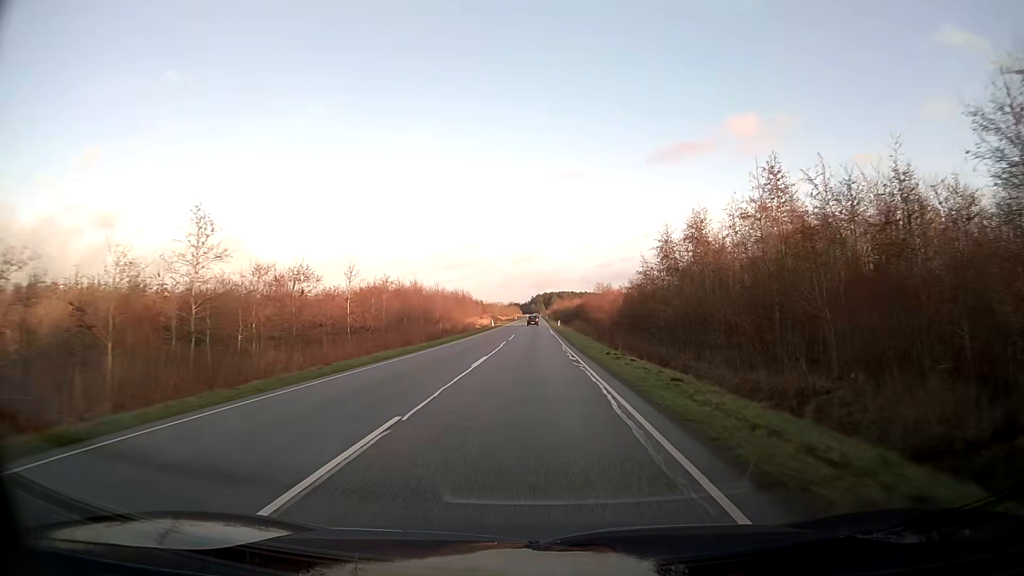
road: secondary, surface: asphalt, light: Day
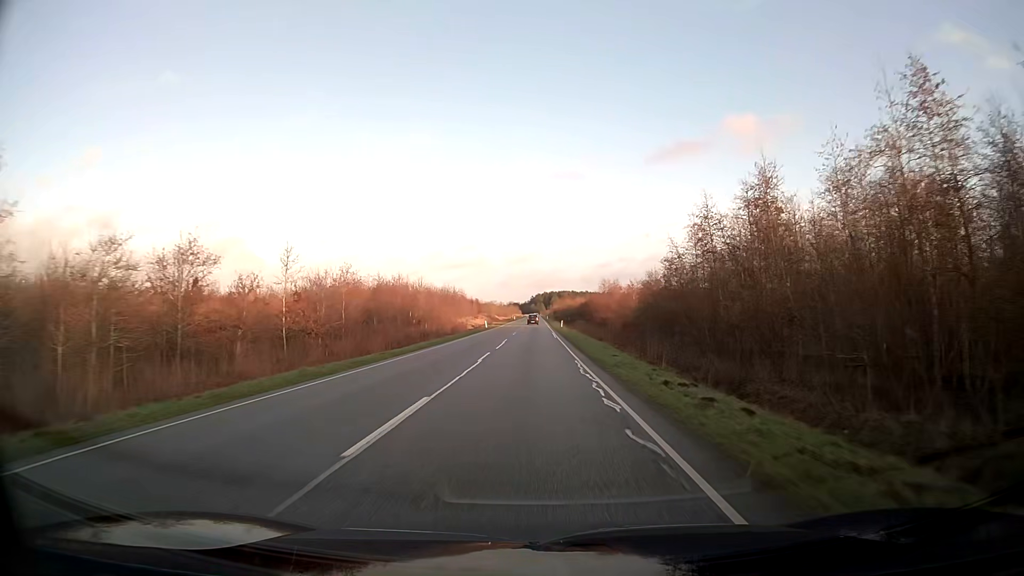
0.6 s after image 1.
(0.0, +12.6) m; 0°
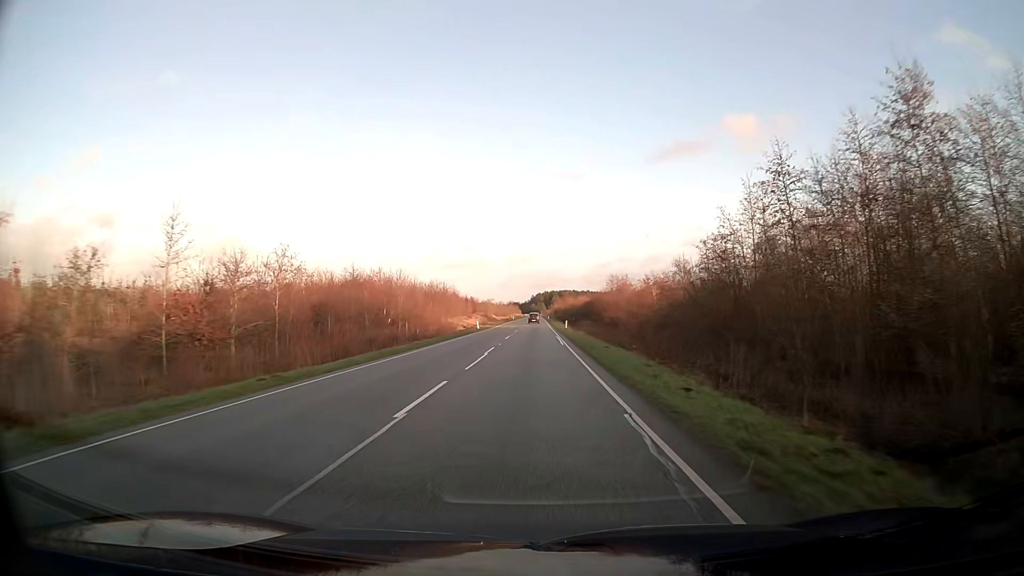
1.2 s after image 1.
(0.0, +12.6) m; 0°
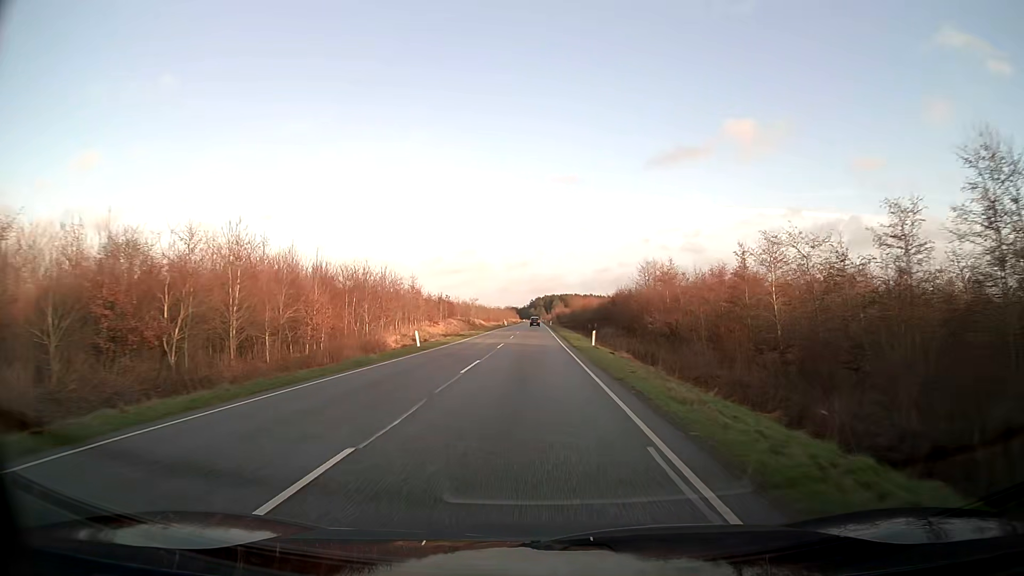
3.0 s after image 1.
(0.0, +37.5) m; 0°
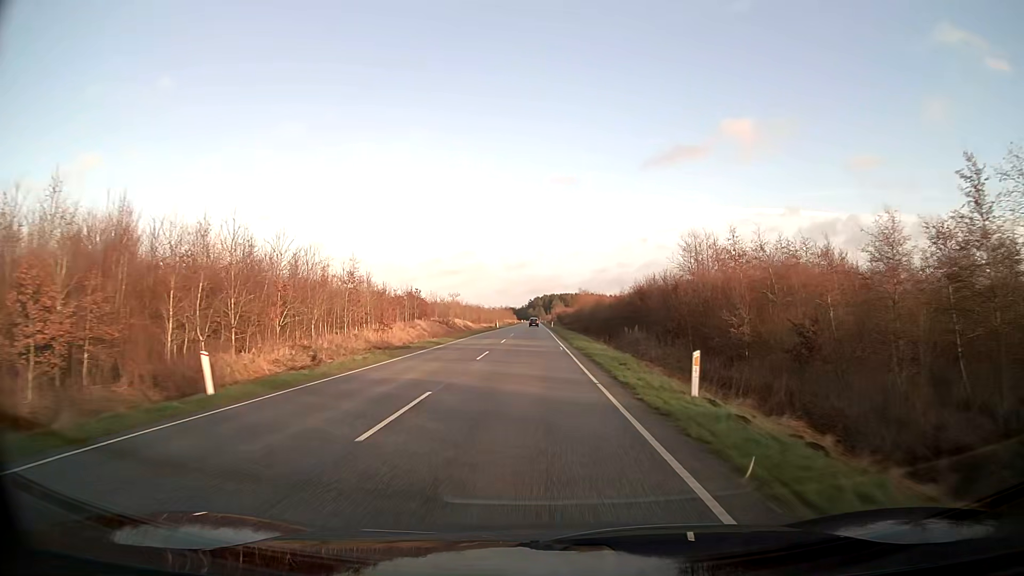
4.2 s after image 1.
(0.0, +24.7) m; 0°
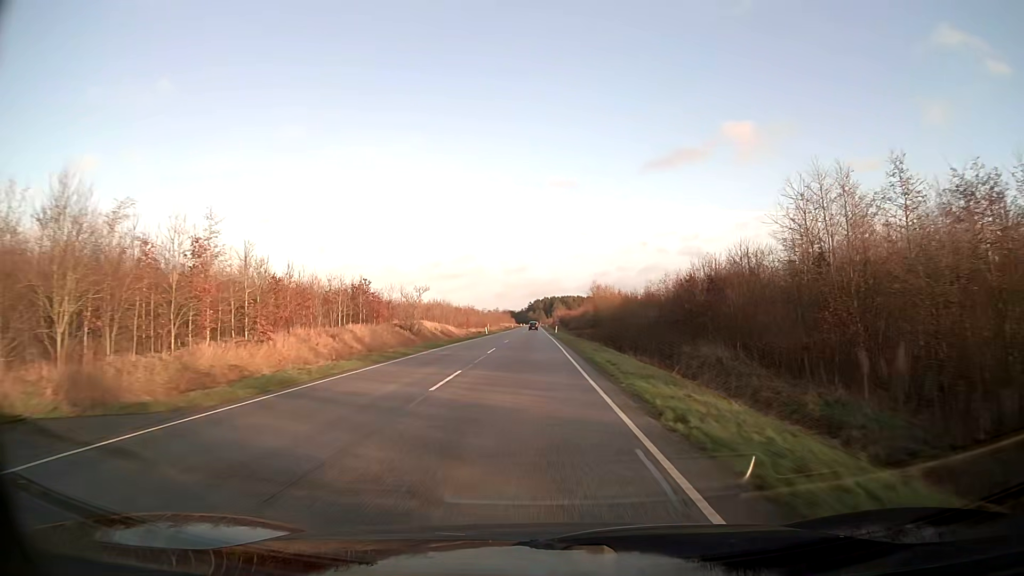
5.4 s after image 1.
(0.0, +24.6) m; 0°
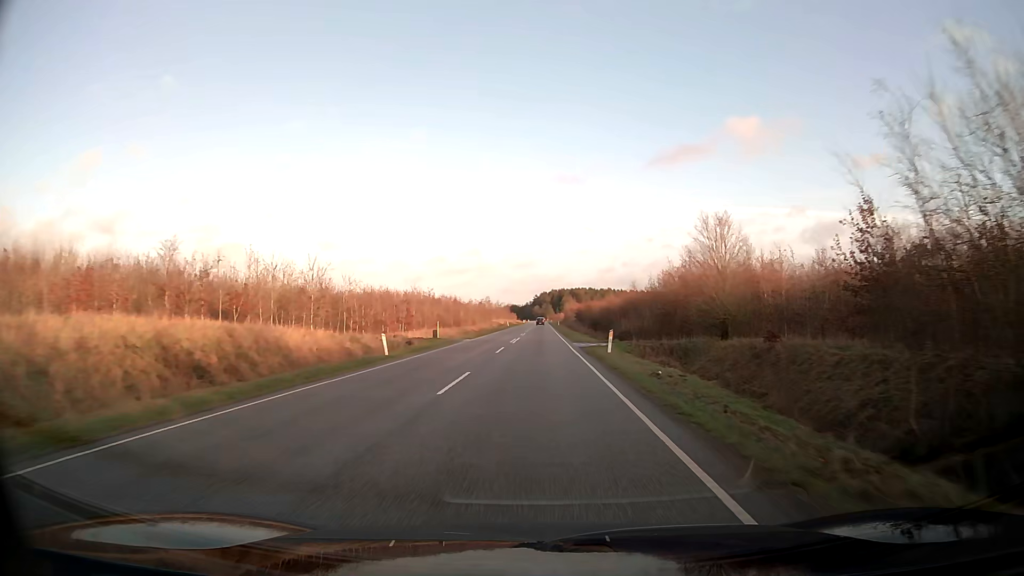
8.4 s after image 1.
(-0.3, +61.5) m; -1°
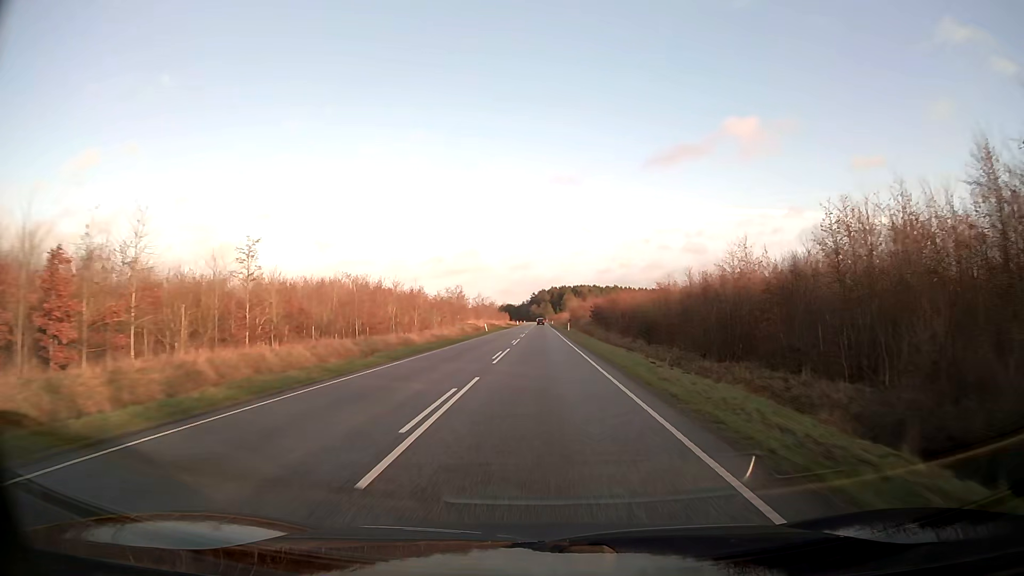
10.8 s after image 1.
(0.0, +49.4) m; 0°
(0, +10) (0, +20) (0, +30) (0, +40) (0, +50) (0, +60) (0, +70) (0, +80) (0, +90) (0, +100) m
